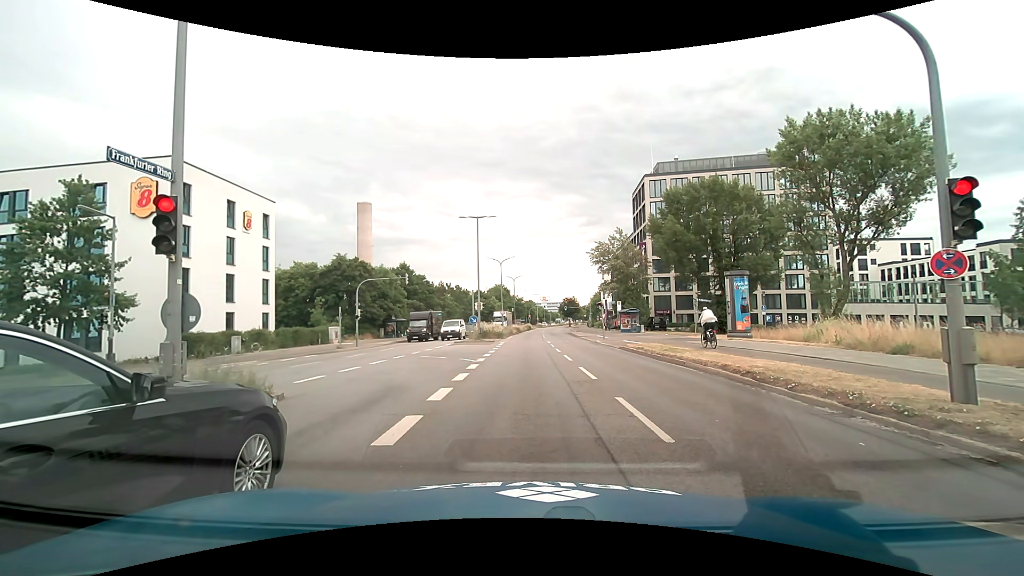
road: primary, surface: asphalt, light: Day
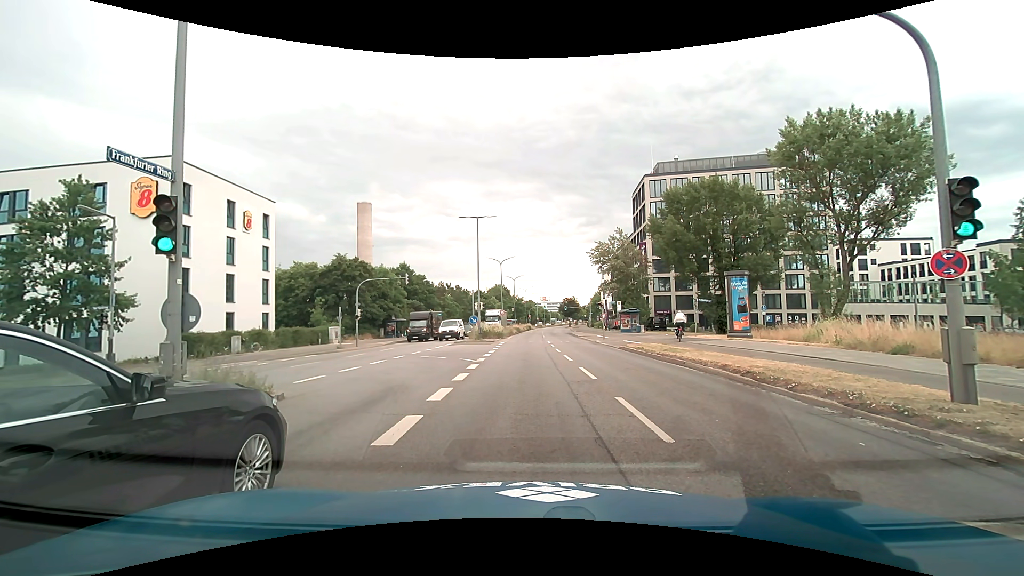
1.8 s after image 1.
(0.0, 0.0) m; 0°
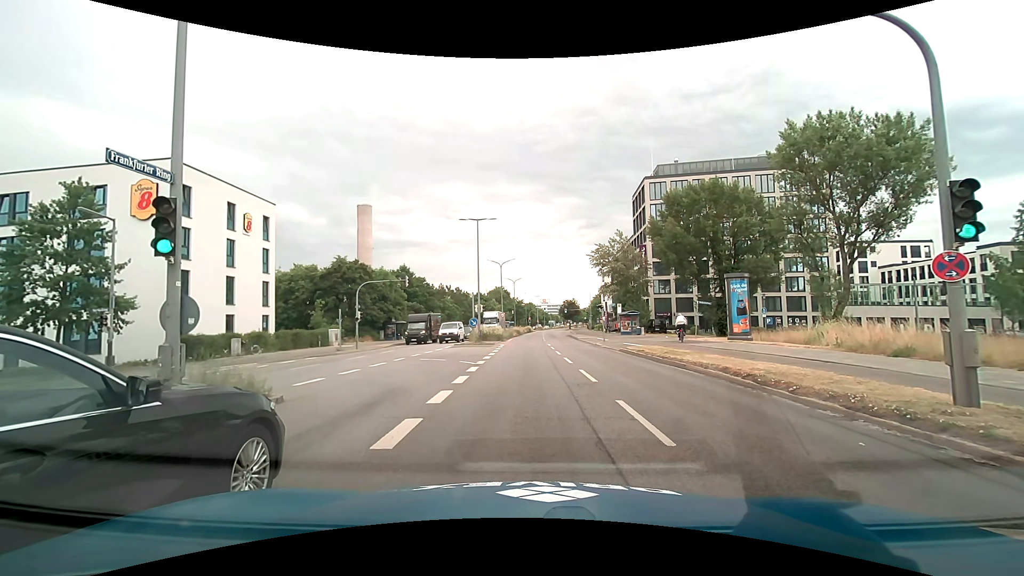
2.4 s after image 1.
(0.0, 0.0) m; 0°
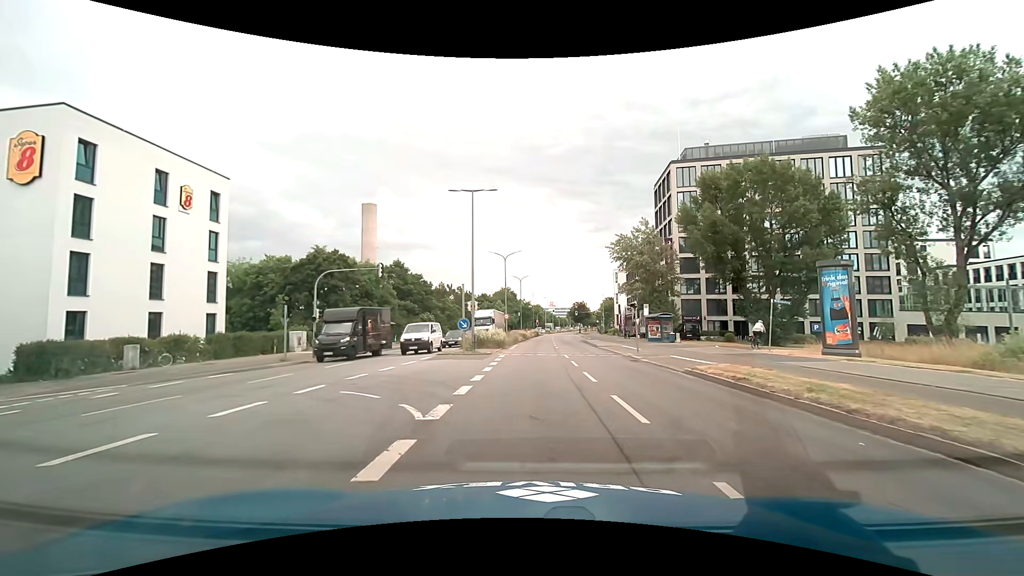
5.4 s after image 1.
(+0.1, +10.8) m; 0°
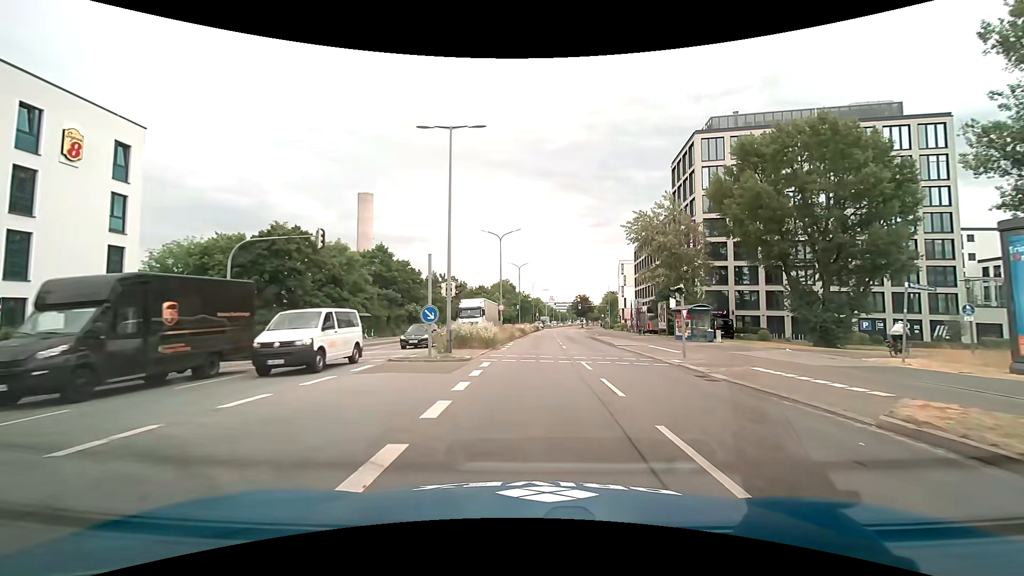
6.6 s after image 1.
(+0.1, +9.8) m; +1°
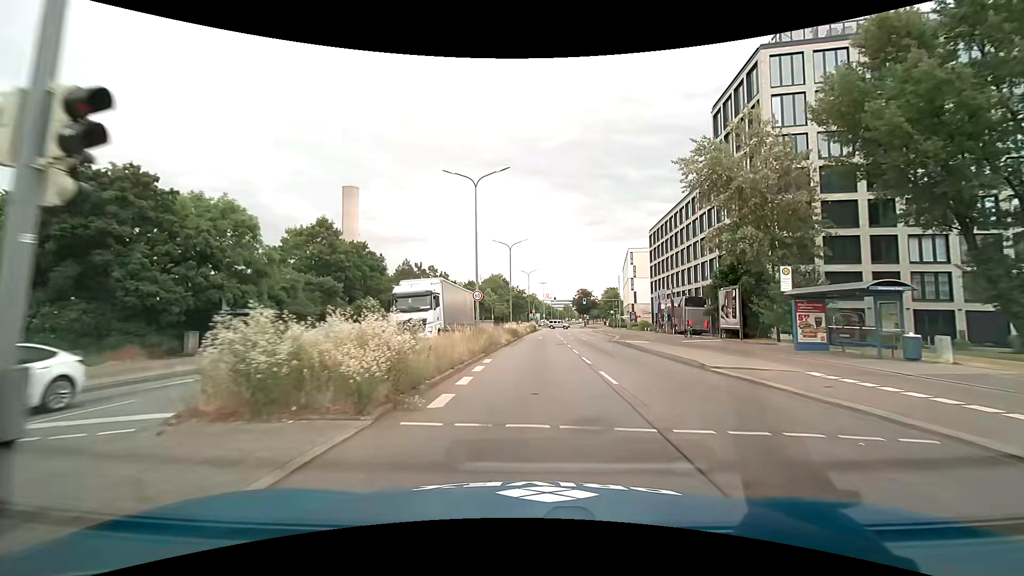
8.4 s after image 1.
(-0.1, +19.2) m; 0°
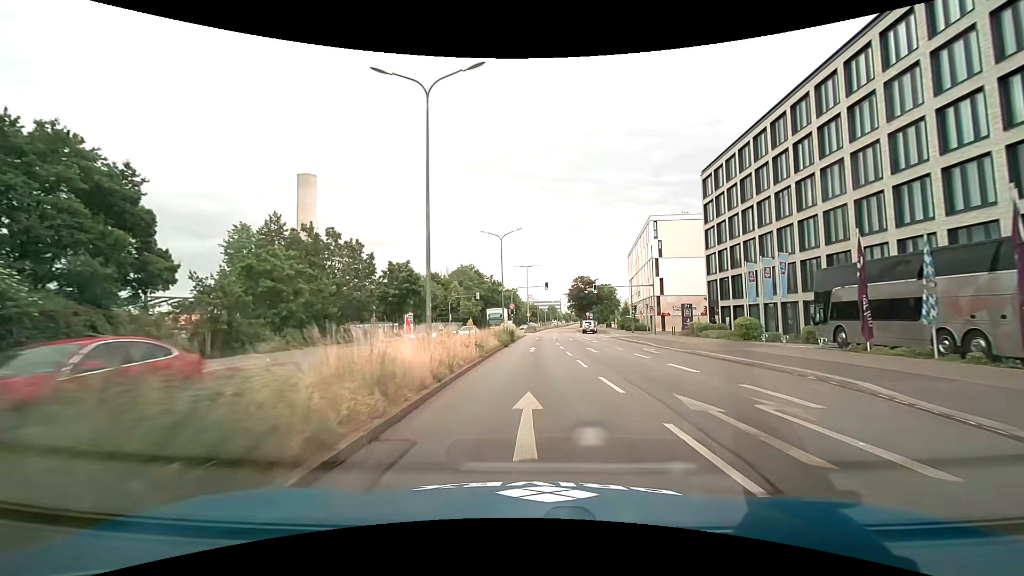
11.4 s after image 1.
(+0.8, +38.4) m; +2°
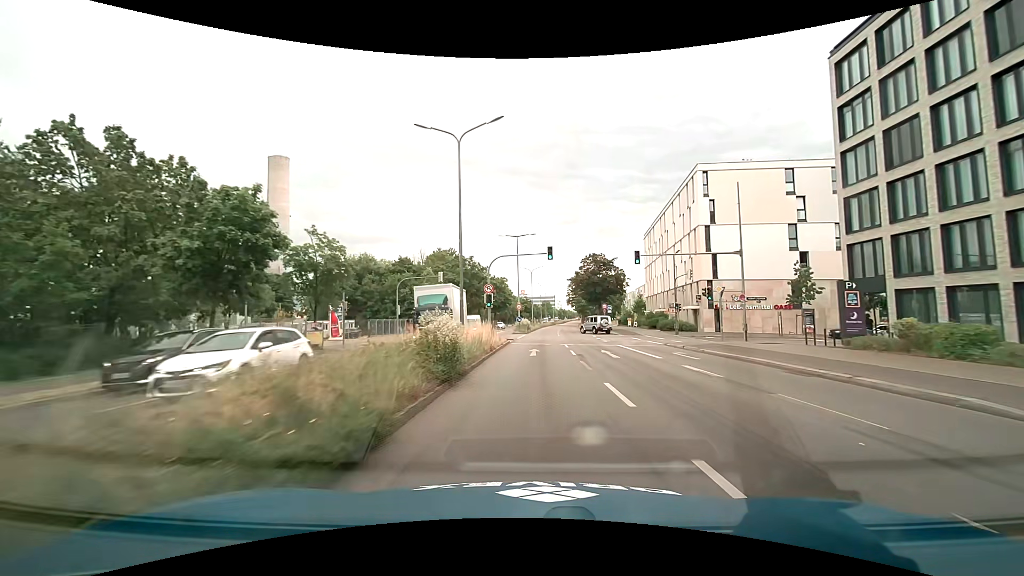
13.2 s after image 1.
(+0.2, +25.8) m; +1°
(0, +10) (0, +20) (+1, +30) (+1, +40) (+1, +50) (+2, +60) (+2, +70) (+3, +80) (+4, +90) (+4, +100) m
